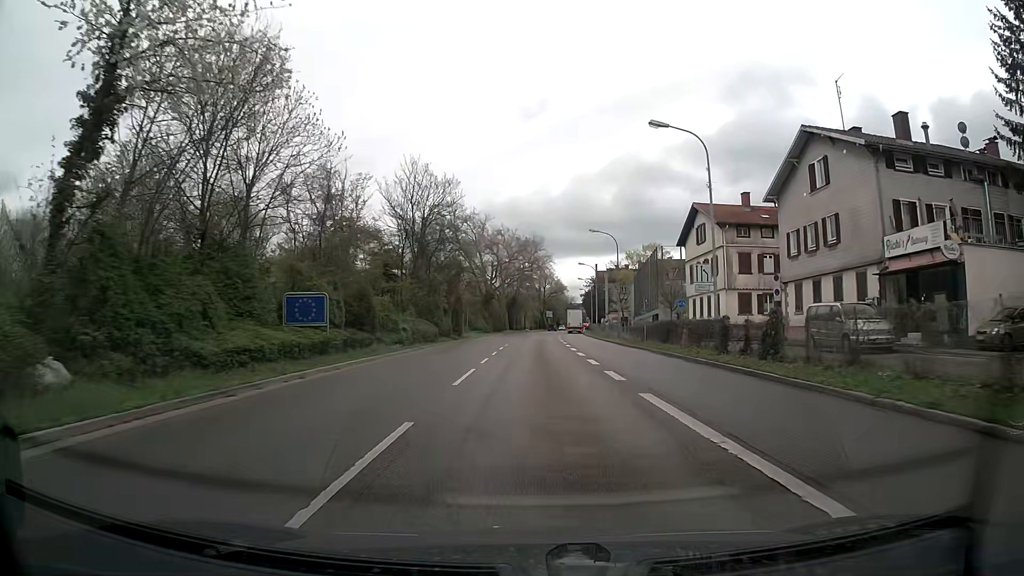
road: trunk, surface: asphalt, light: Day
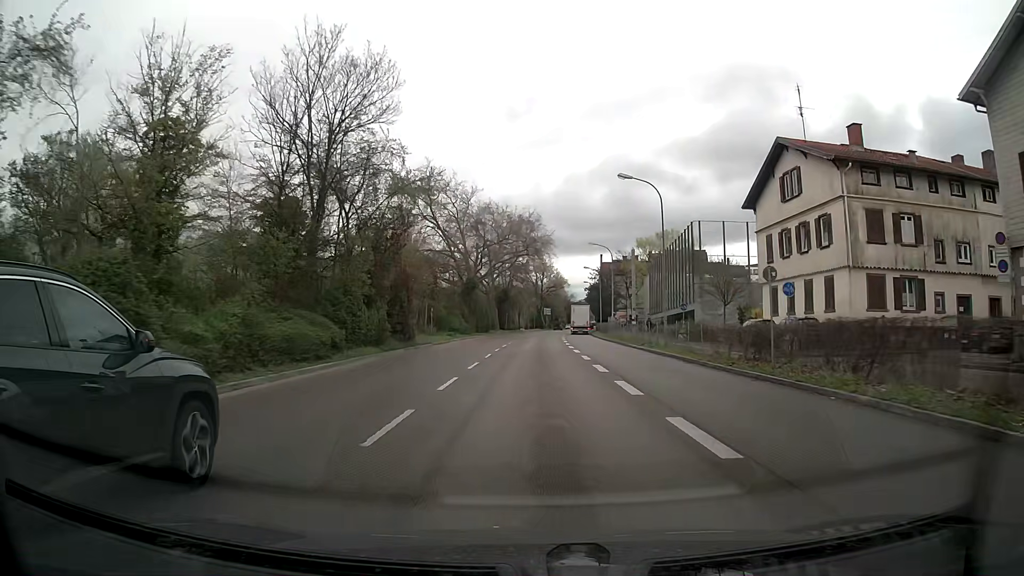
(+0.1, +21.4) m; 0°
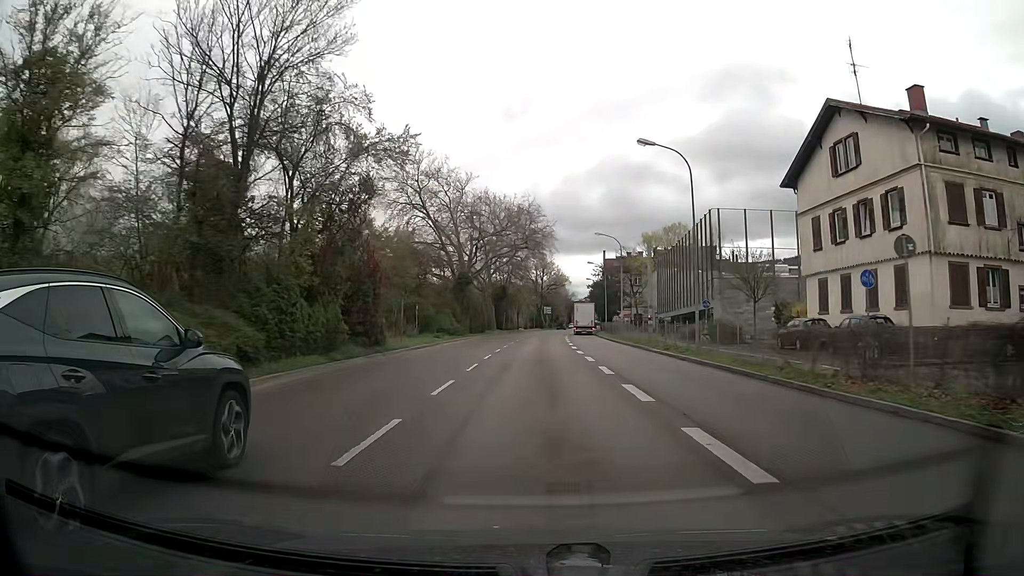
(+0.1, +7.1) m; 0°
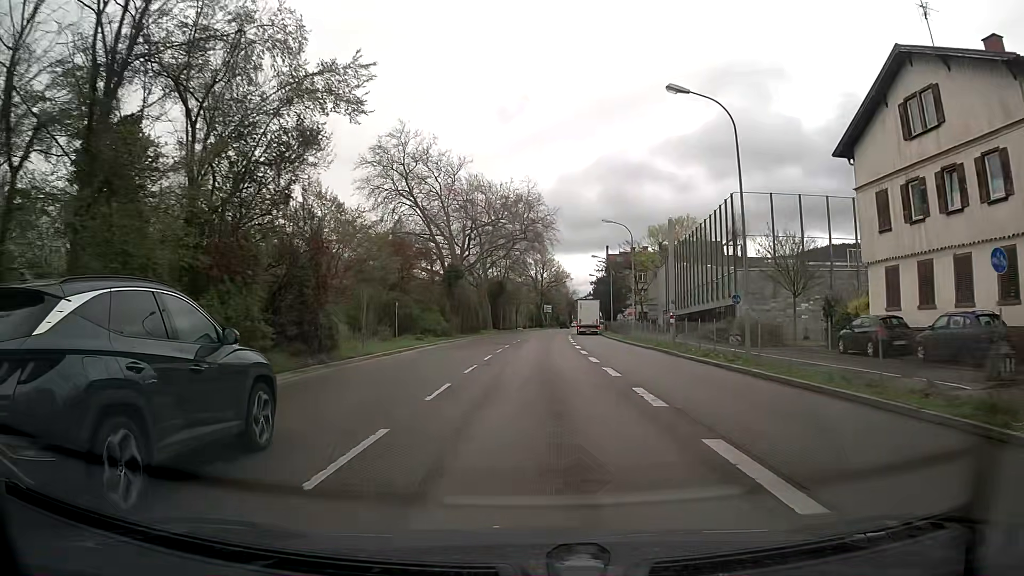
(0.0, +7.0) m; 0°
(0, +10) (0, +20) (0, +30) (+1, +40) (+1, +50) (+2, +60) (+2, +70) (+3, +80) (+4, +90) (+5, +100) m
